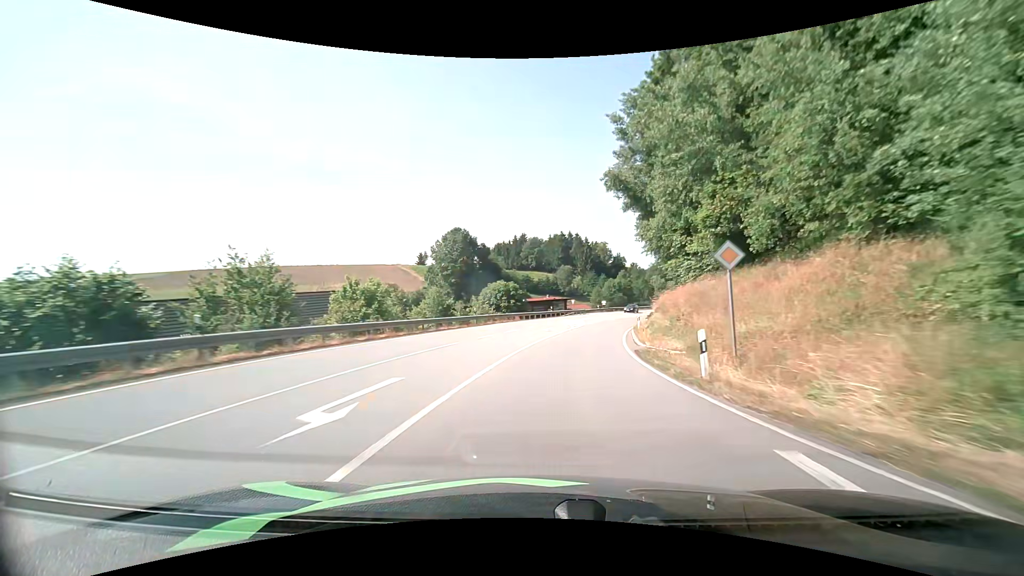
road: secondary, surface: asphalt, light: Day
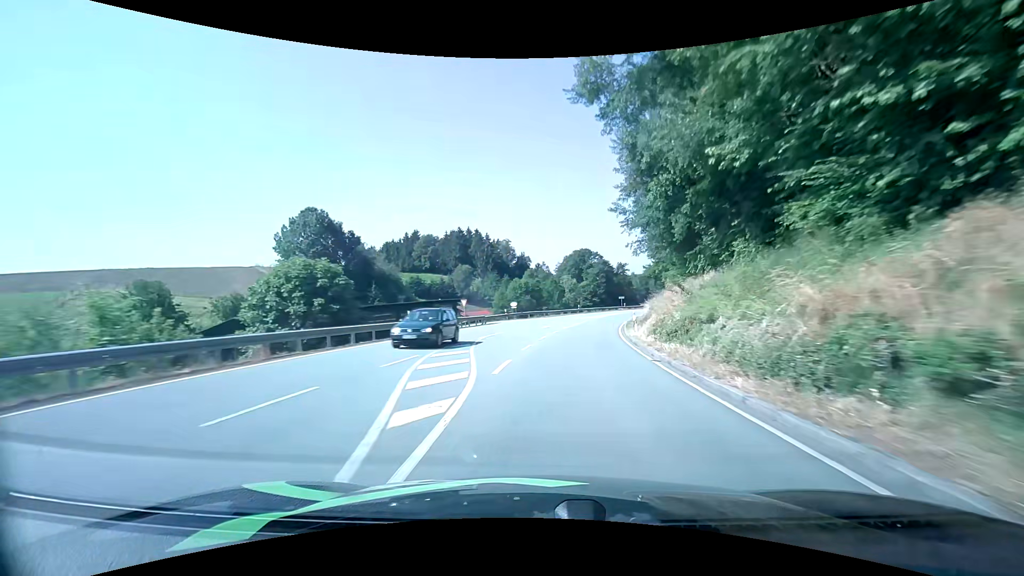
(+3.1, +33.8) m; +11°
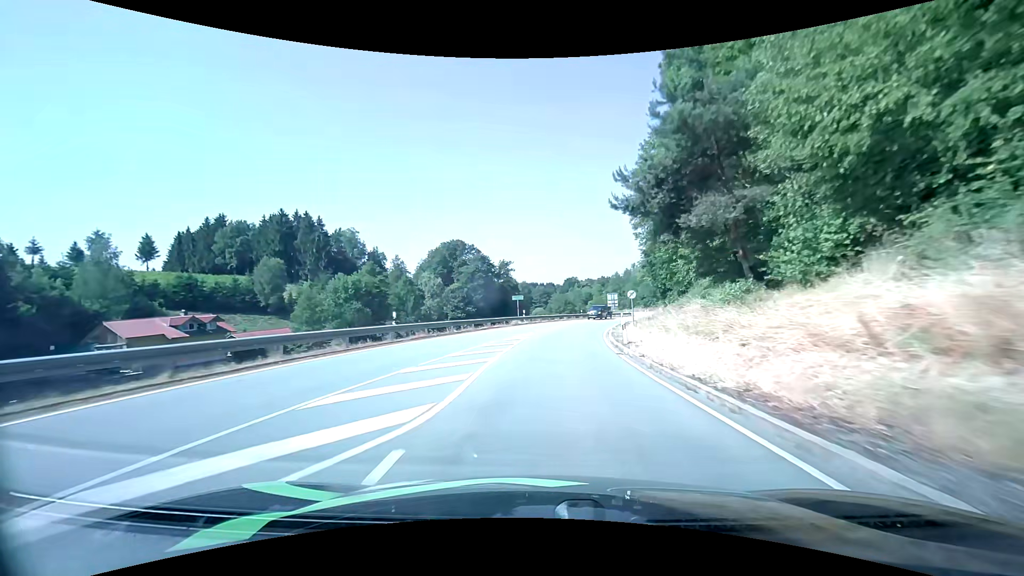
(+7.1, +56.0) m; +13°
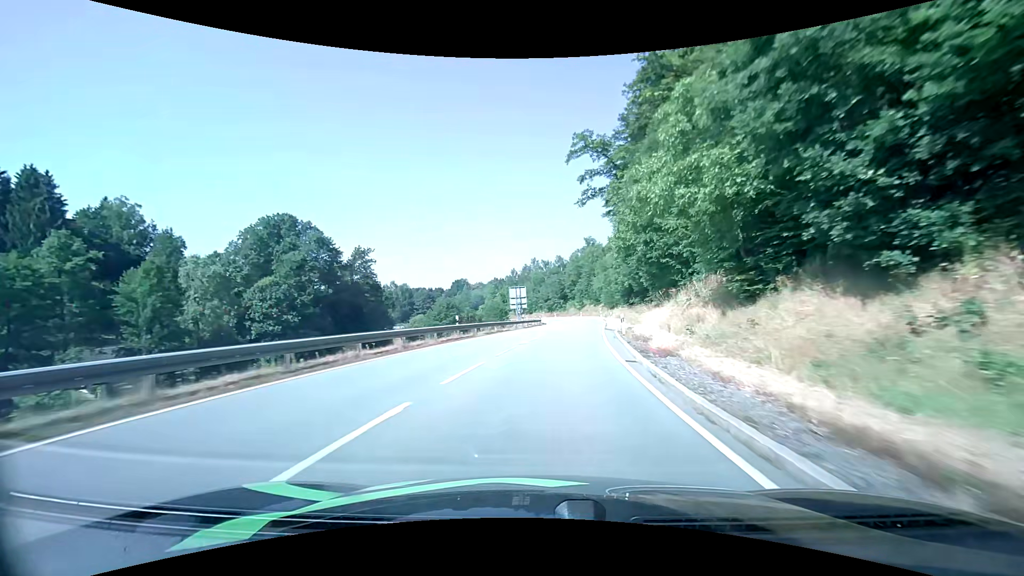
(+4.7, +44.4) m; +13°
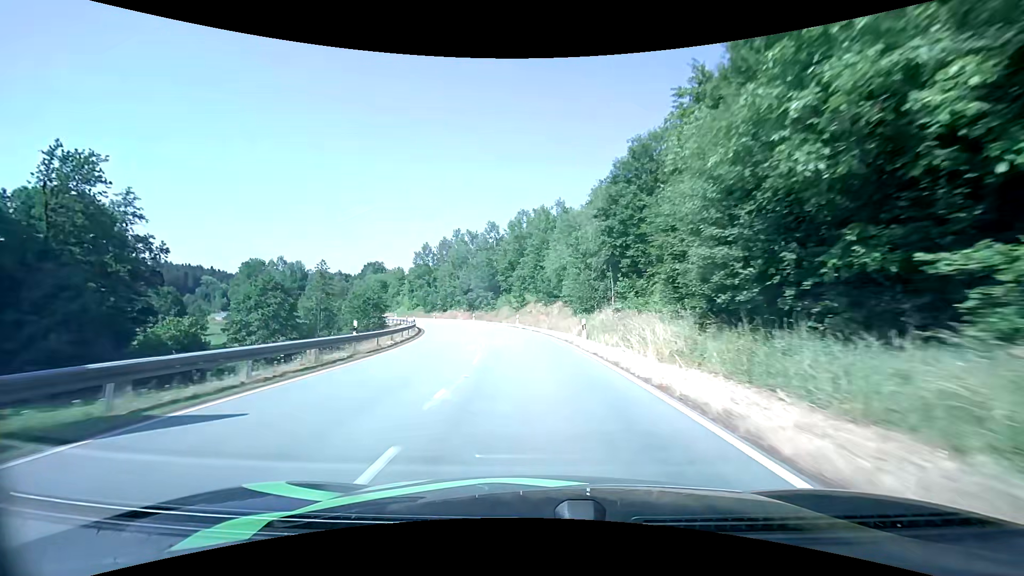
(+5.2, +55.8) m; +7°
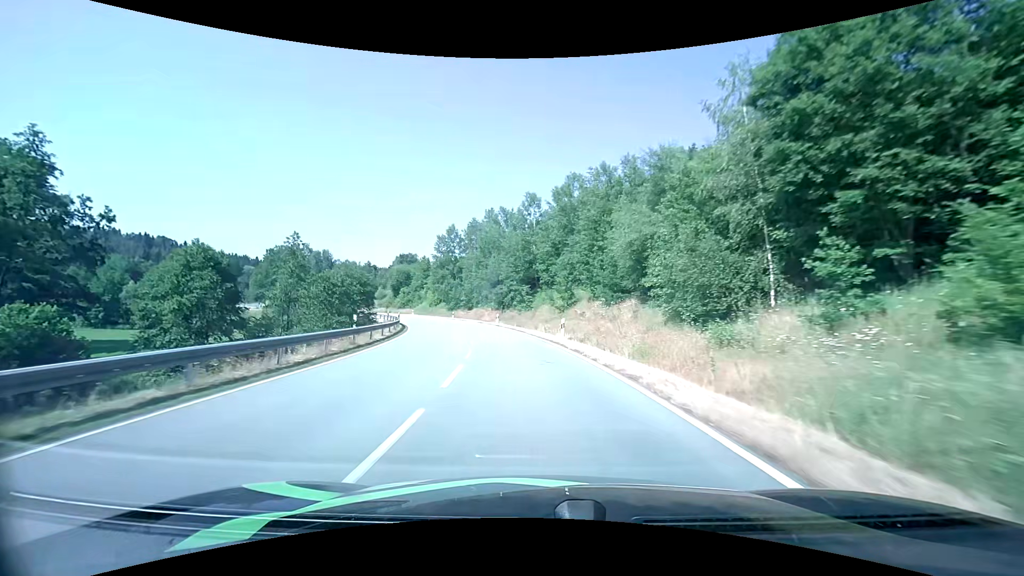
(-0.9, +22.5) m; -5°
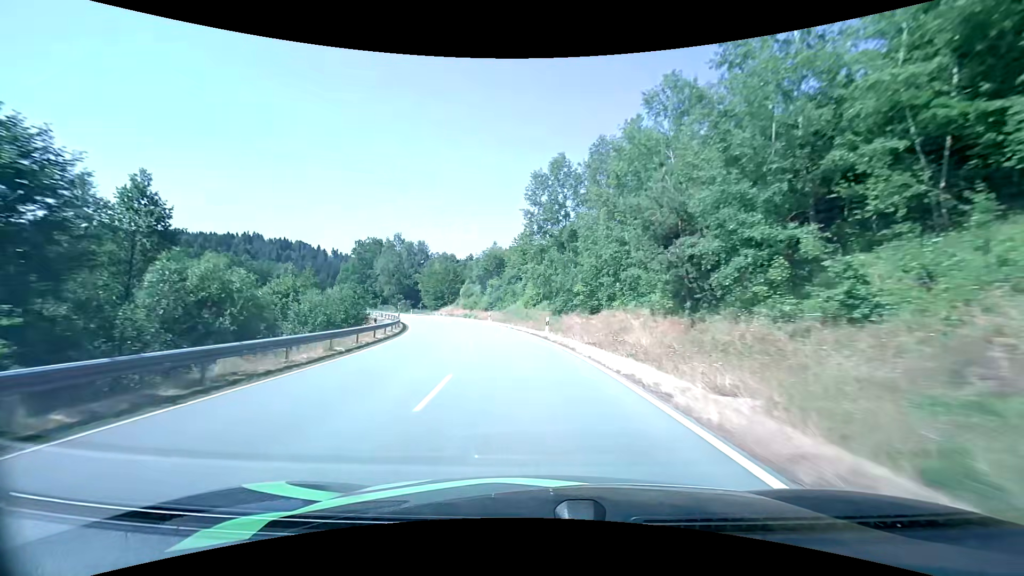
(-5.5, +44.8) m; -15°
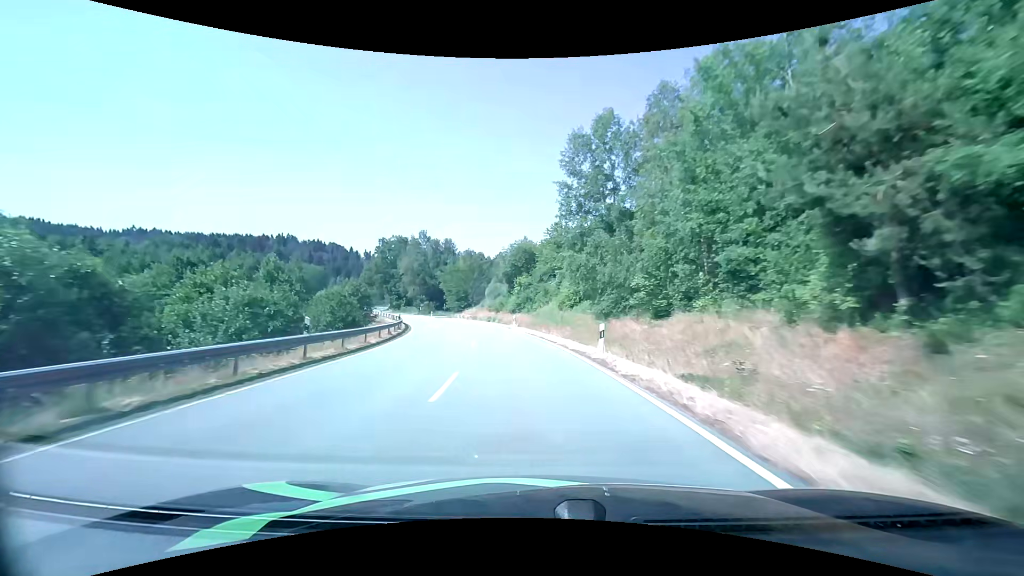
(-0.4, +11.4) m; -4°
(0, +10) (-1, +20) (-3, +30) (-5, +40) (-7, +49) (-10, +59) (-14, +68) (-17, +77) (-22, +87) (-26, +96) m
